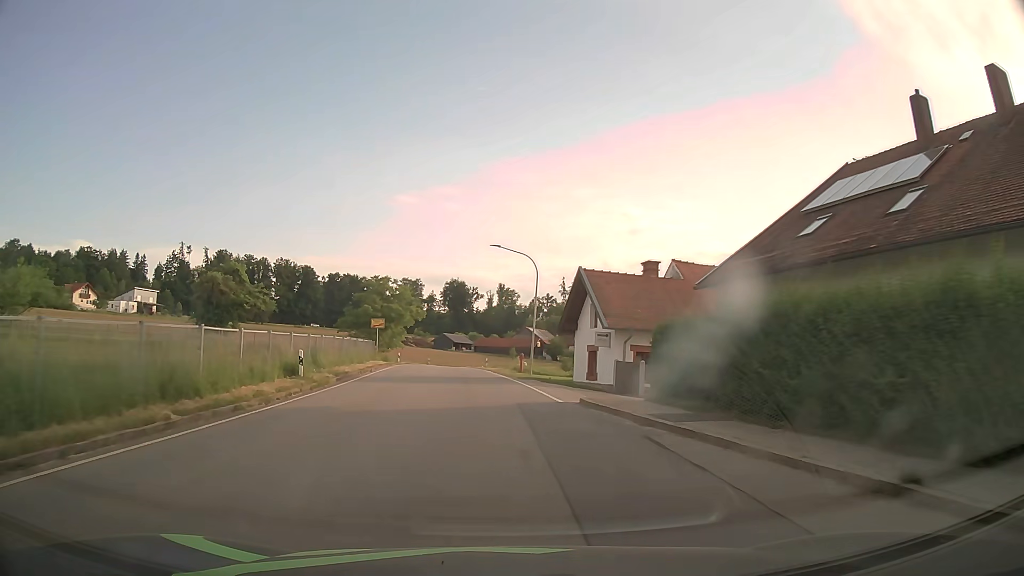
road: tertiary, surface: asphalt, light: Day
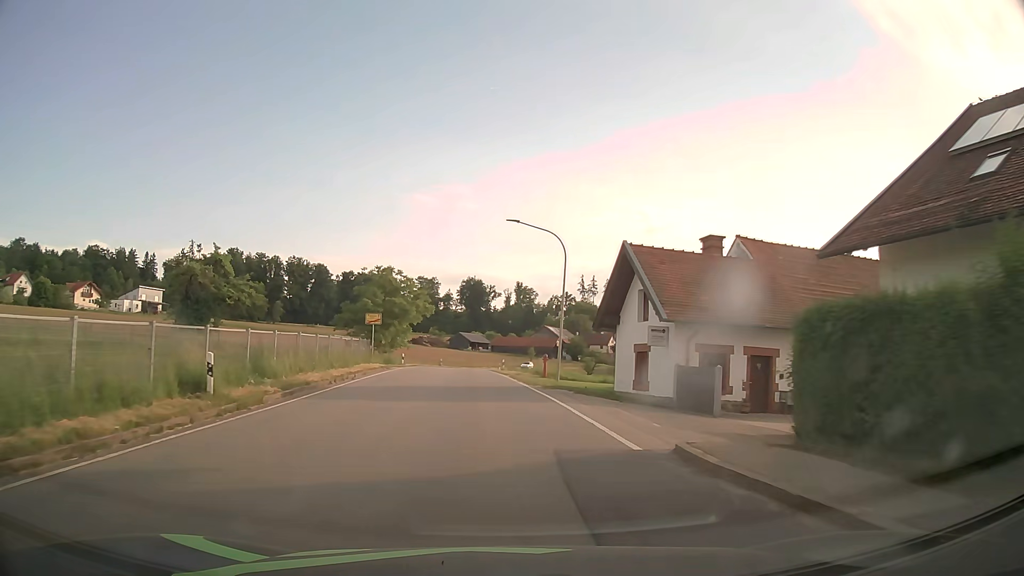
(-0.1, +7.8) m; -2°
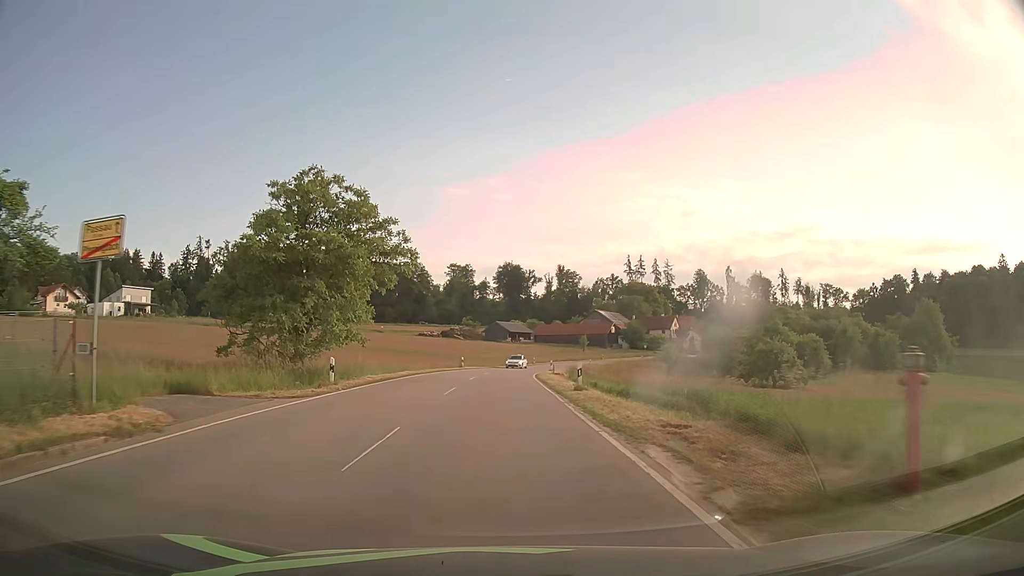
(-1.1, +31.7) m; -3°
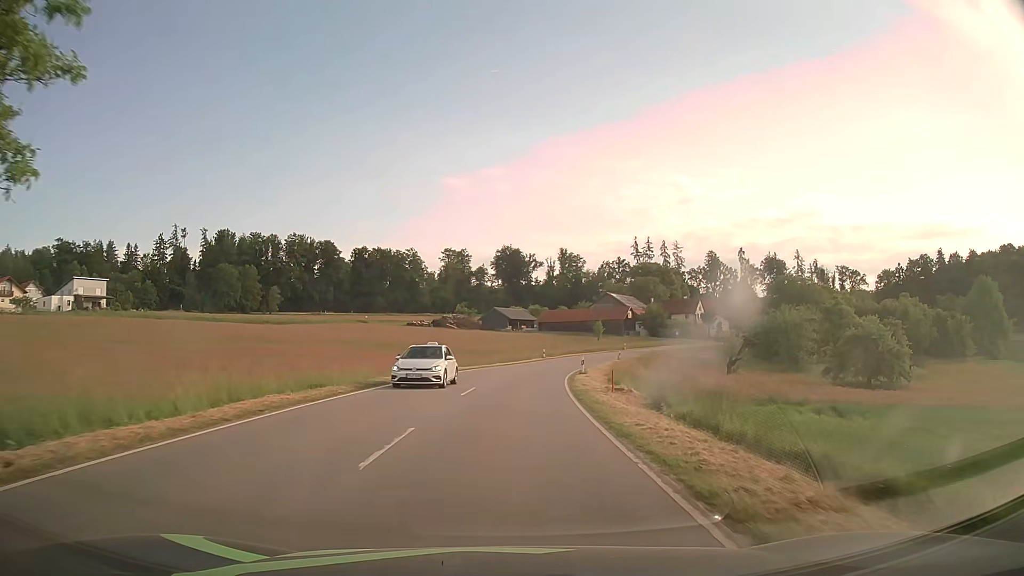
(-0.1, +24.0) m; 0°
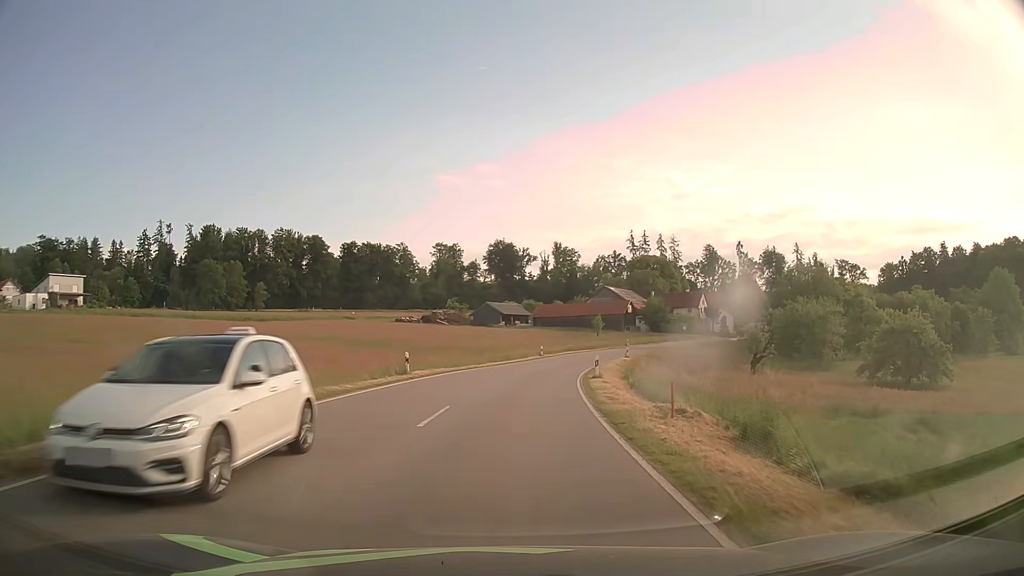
(0.0, +8.1) m; +1°
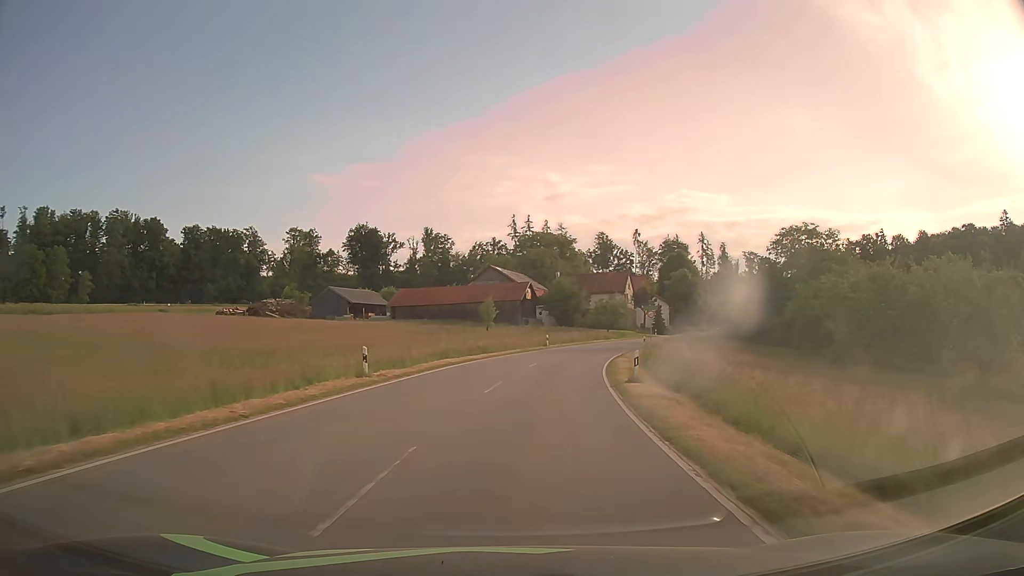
(+3.2, +42.6) m; +11°
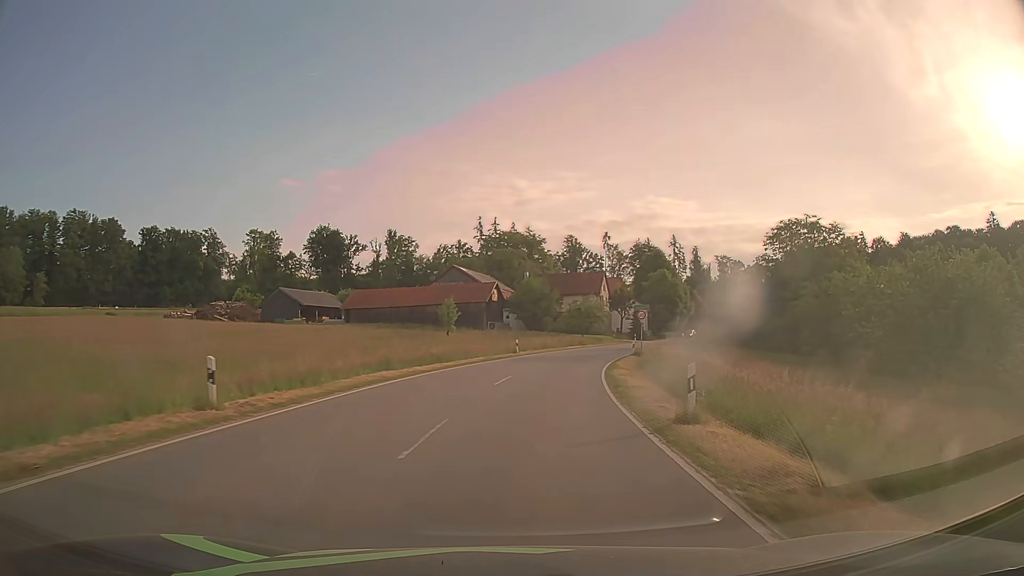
(+0.2, +8.9) m; +3°
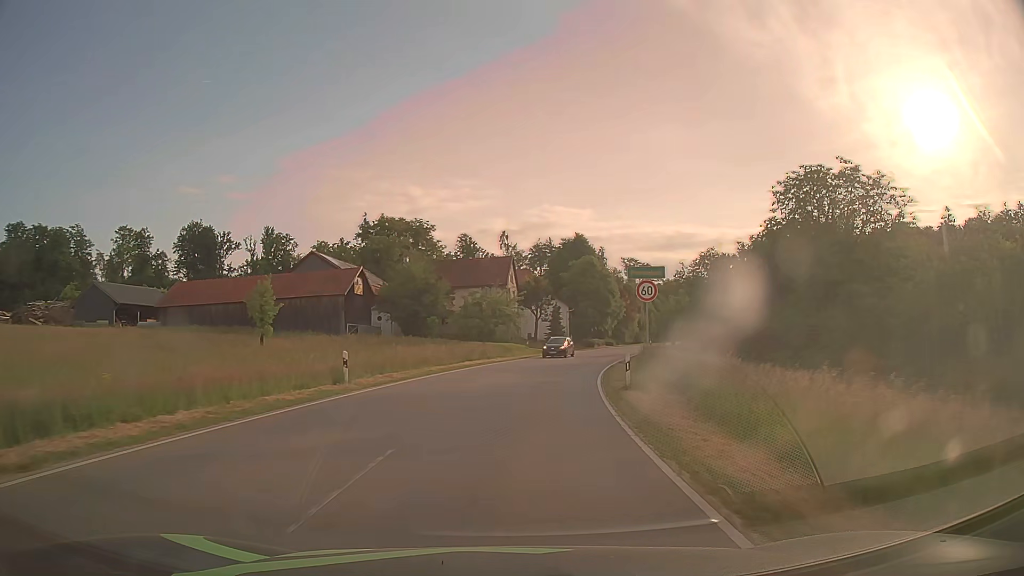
(+2.1, +26.8) m; +9°
(0, +10) (+1, +20) (+3, +30) (+4, +40) (+7, +49) (+10, +59) (+13, +68) (+16, +78) (+20, +87) (+24, +97) m
